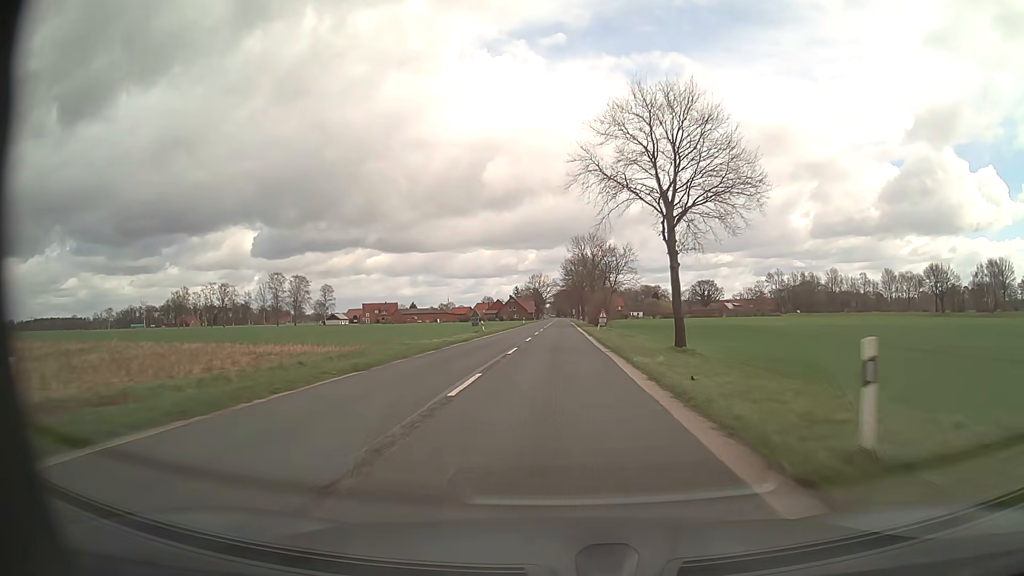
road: secondary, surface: asphalt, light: Day
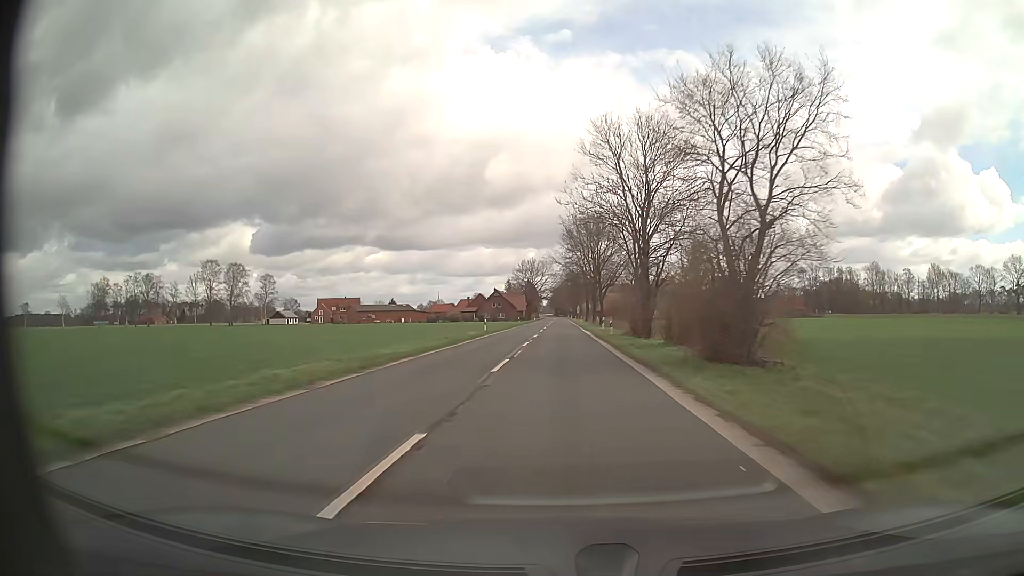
(-0.1, +55.9) m; 0°
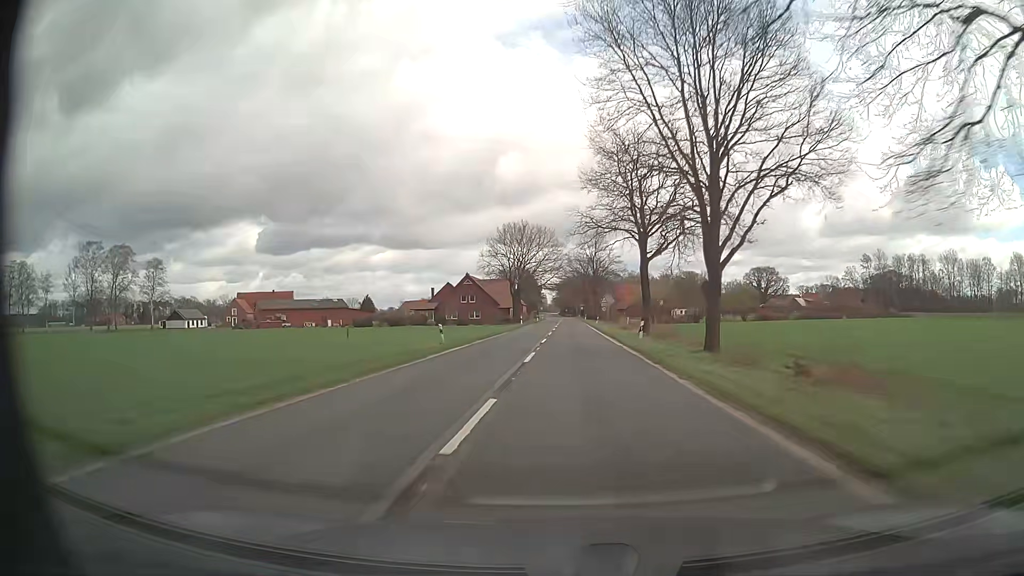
(-0.1, +68.9) m; -1°
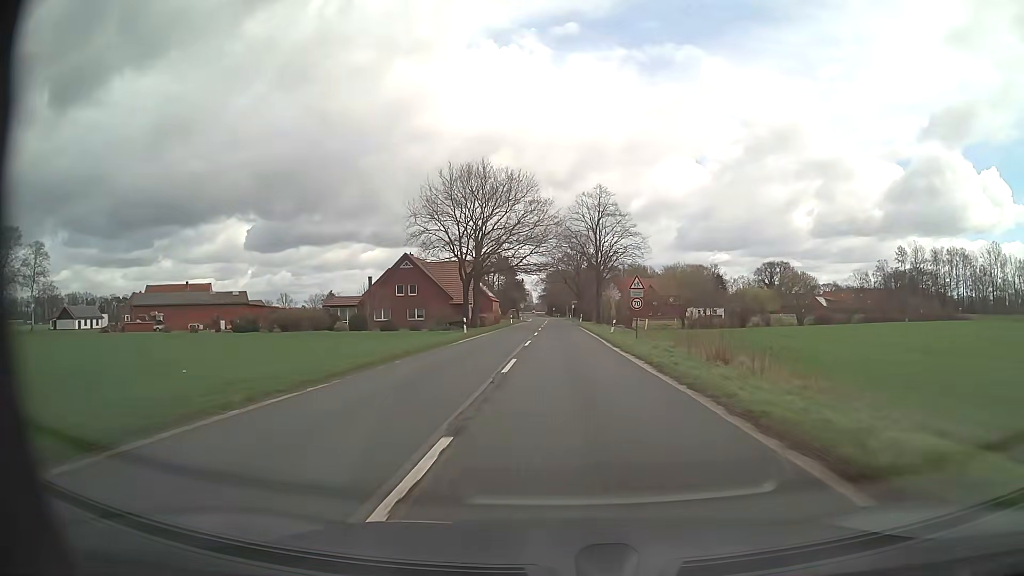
(+0.5, +39.7) m; +1°
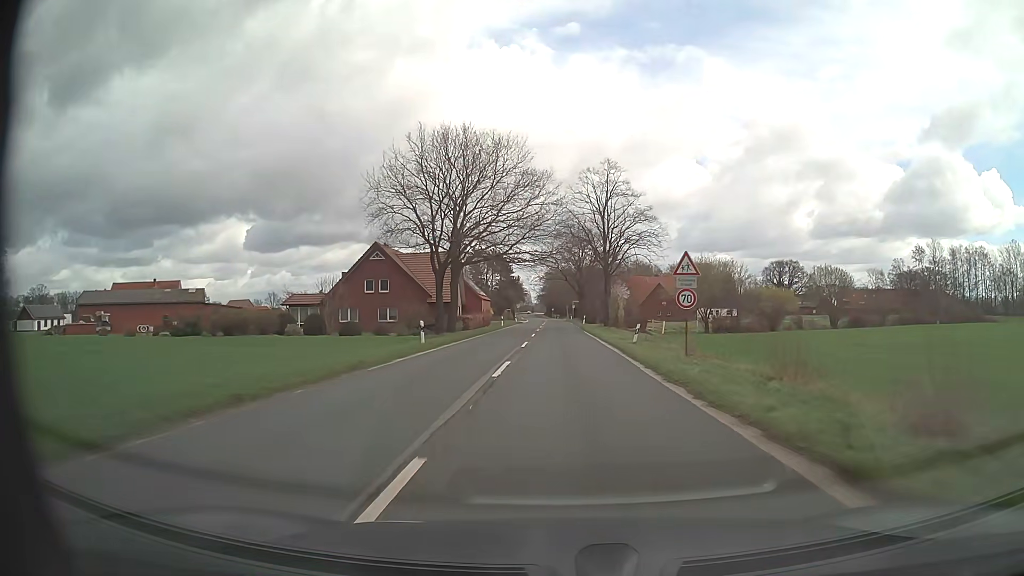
(+0.1, +12.9) m; 0°
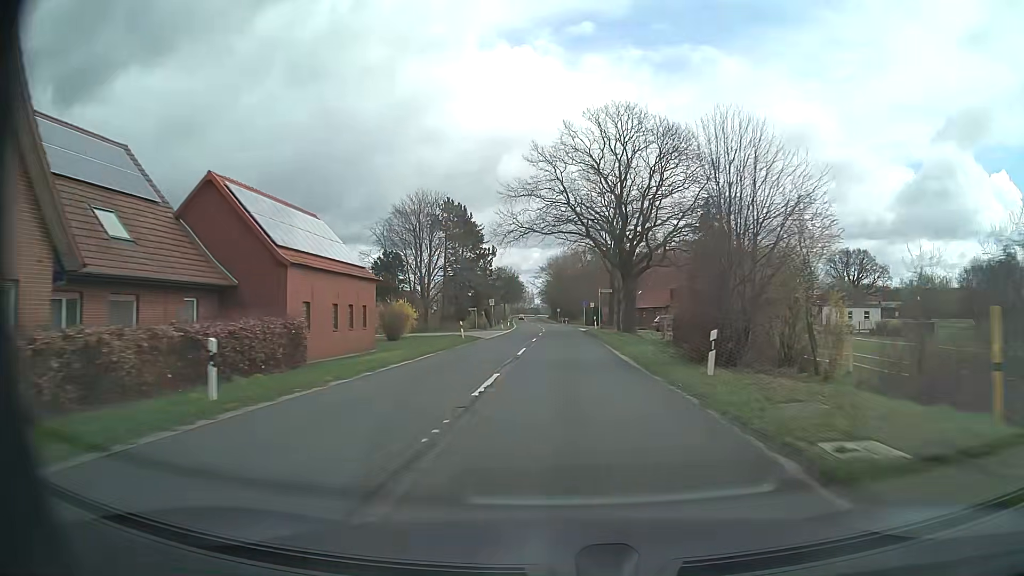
(-0.1, +62.9) m; -1°
(0, +10) (0, +20) (0, +30) (+1, +40) (+1, +50) (+1, +60) (+1, +70) (0, +80) (0, +90) (0, +100) m
